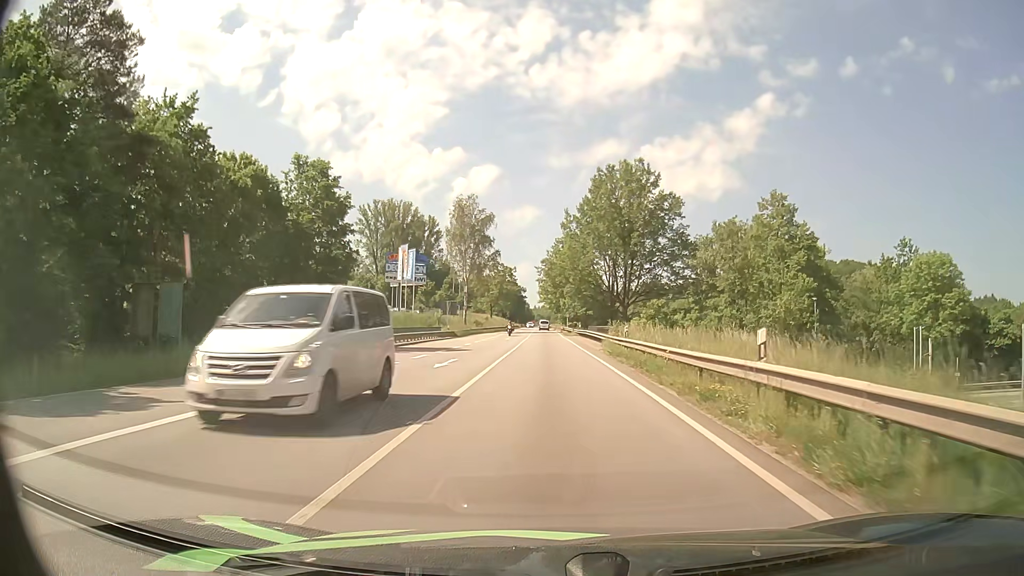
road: primary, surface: asphalt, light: Day
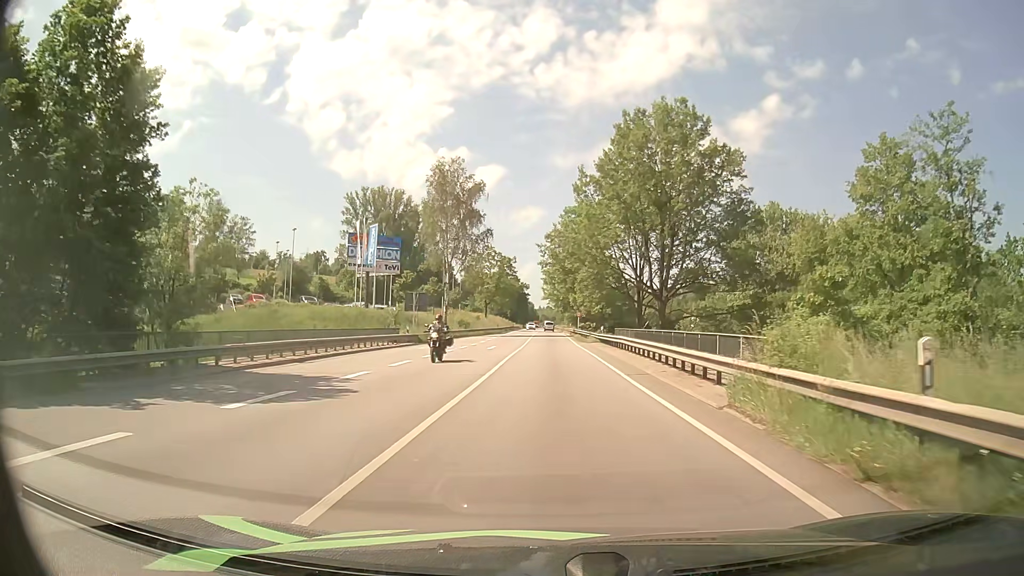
(-0.1, +22.6) m; 0°
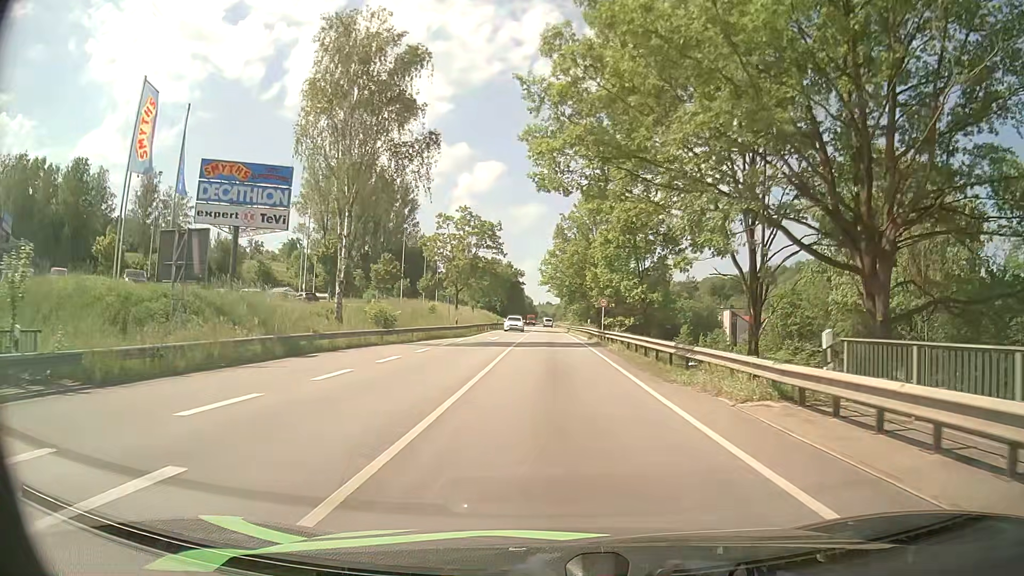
(0.0, +37.8) m; 0°
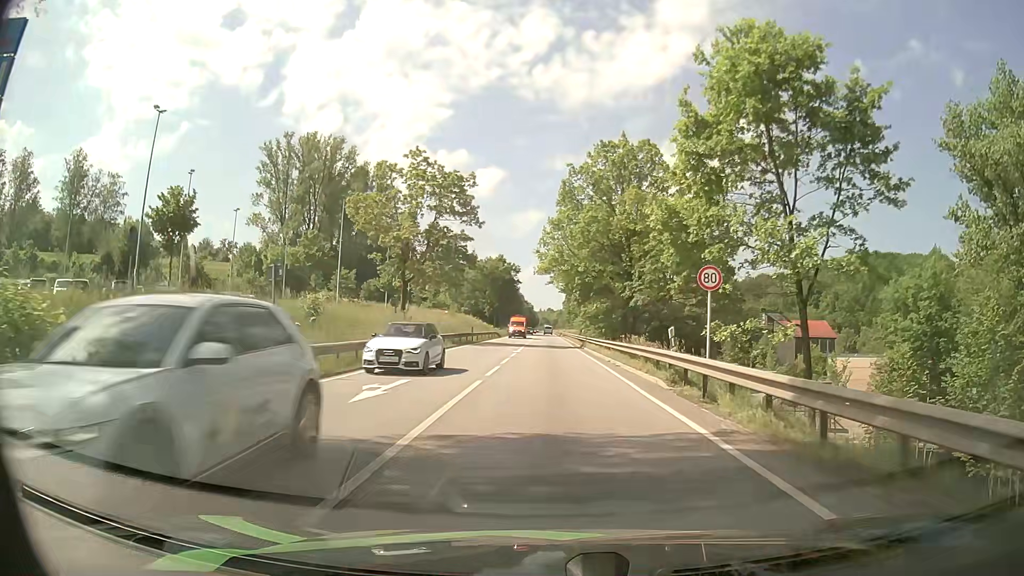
(0.0, +30.5) m; 0°
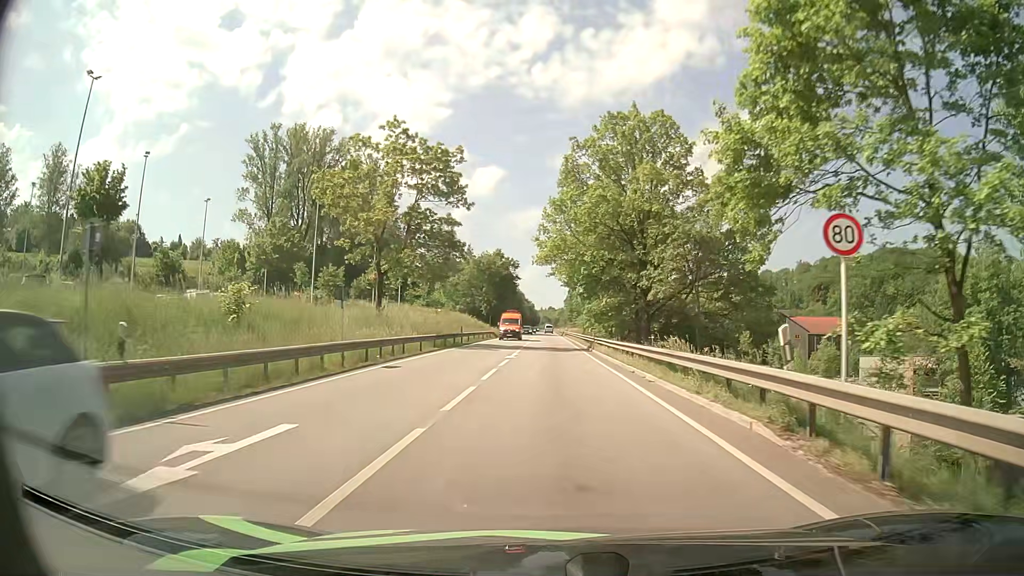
(0.0, +7.7) m; 0°
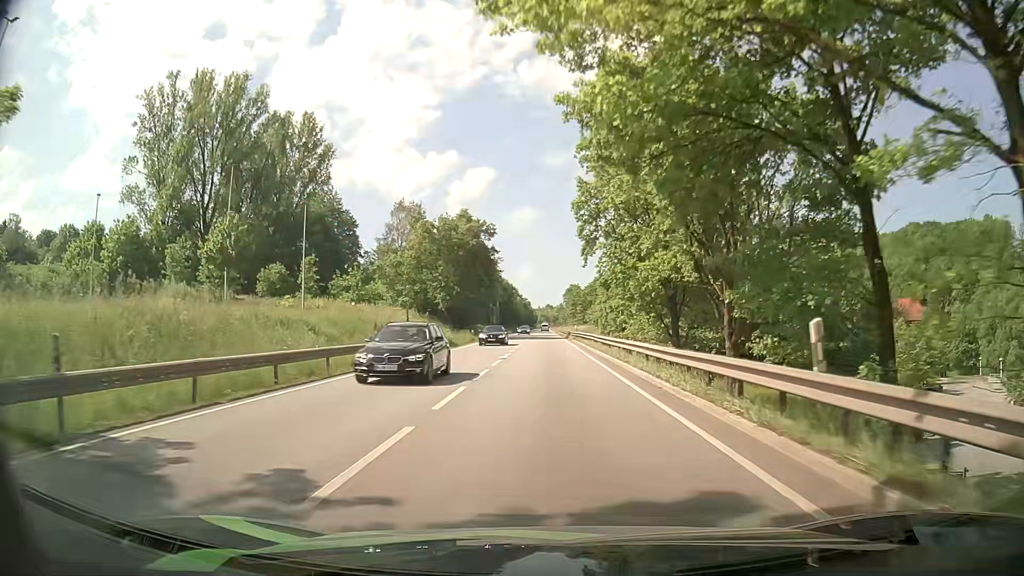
(+0.1, +41.8) m; 0°
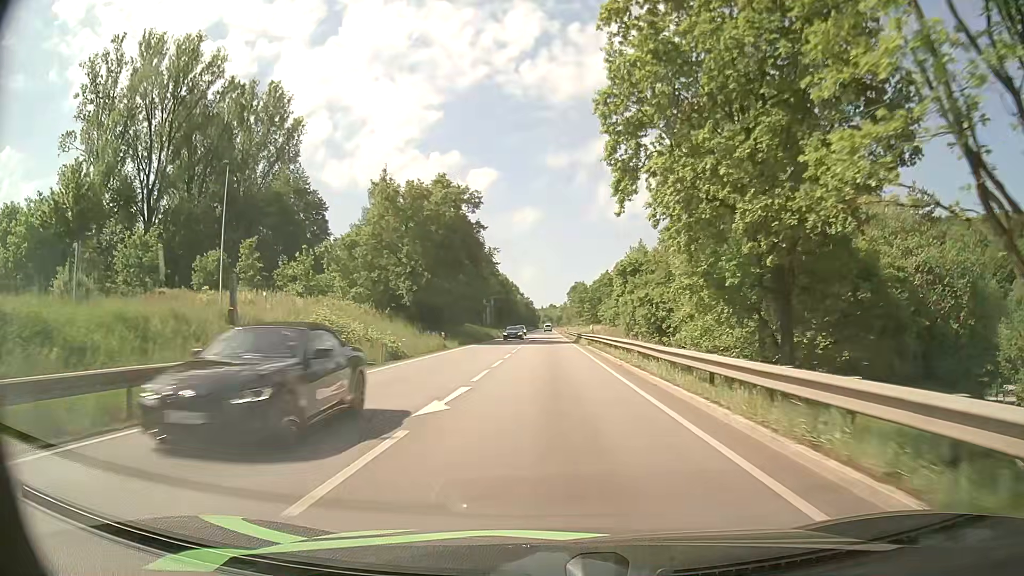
(-0.1, +18.4) m; 0°
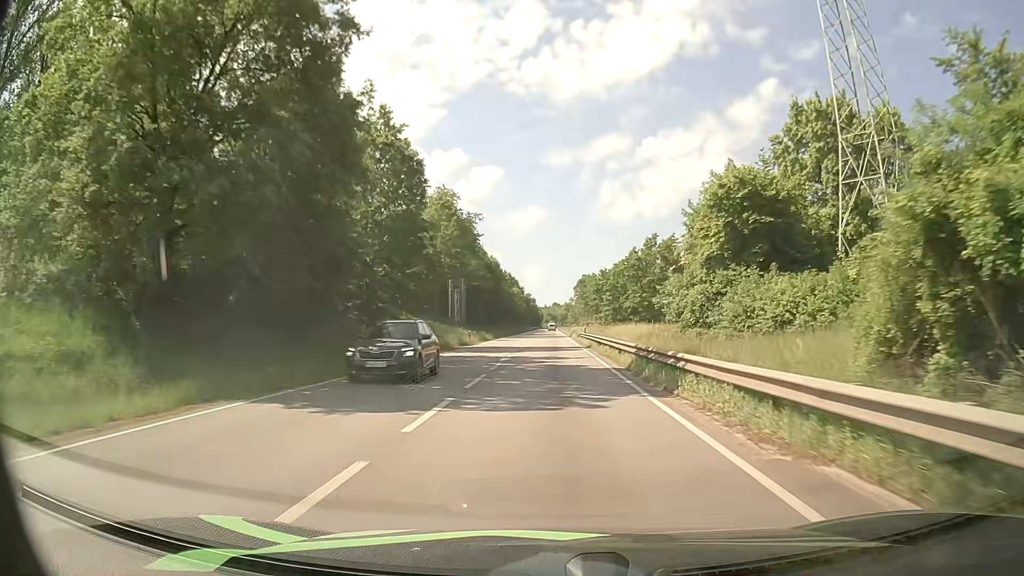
(-0.1, +38.5) m; 0°
(0, +10) (0, +20) (0, +30) (0, +40) (0, +50) (0, +60) (0, +70) (0, +80) (0, +90) (0, +100) m
